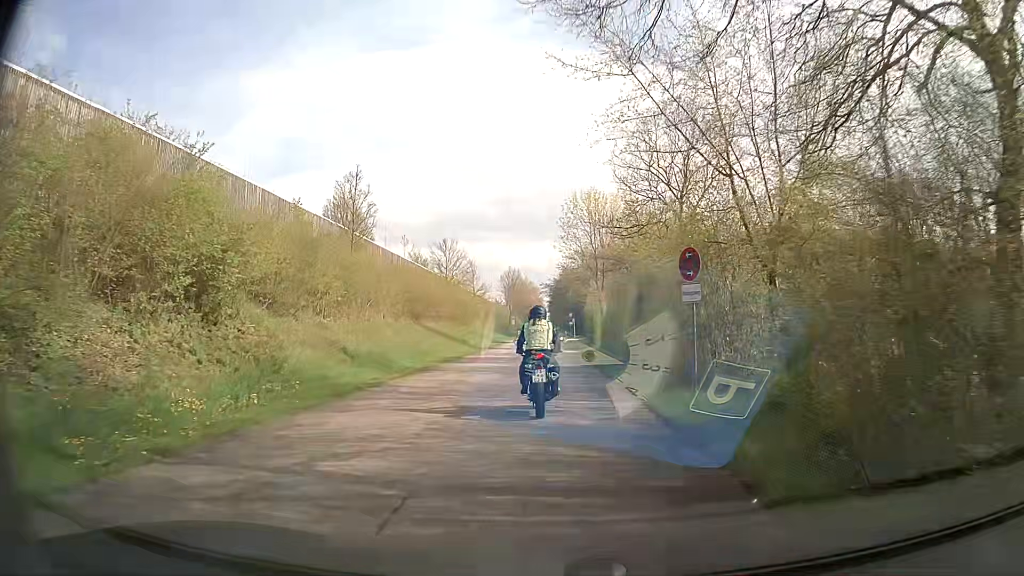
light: Day
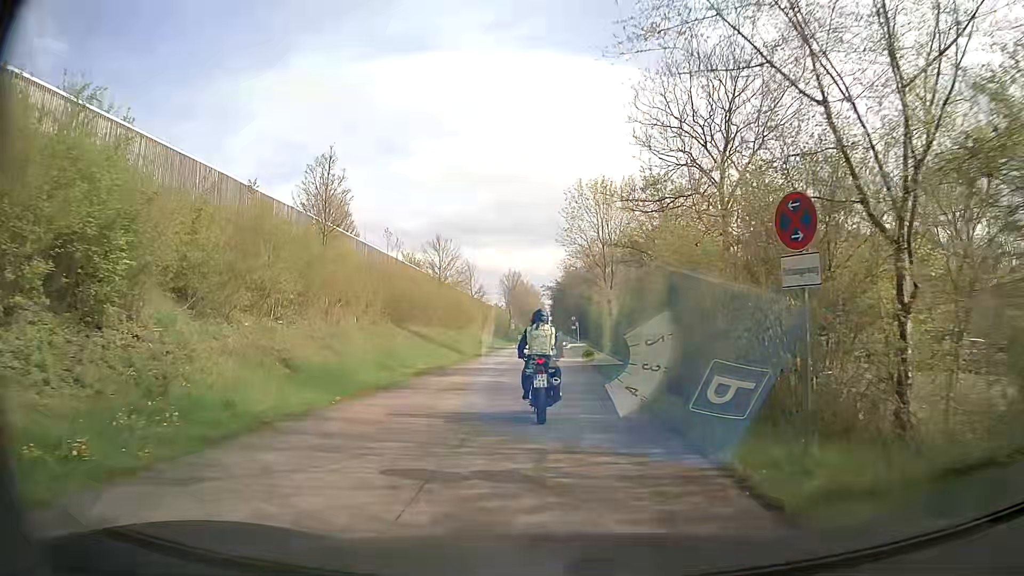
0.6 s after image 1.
(0.0, +5.1) m; 0°
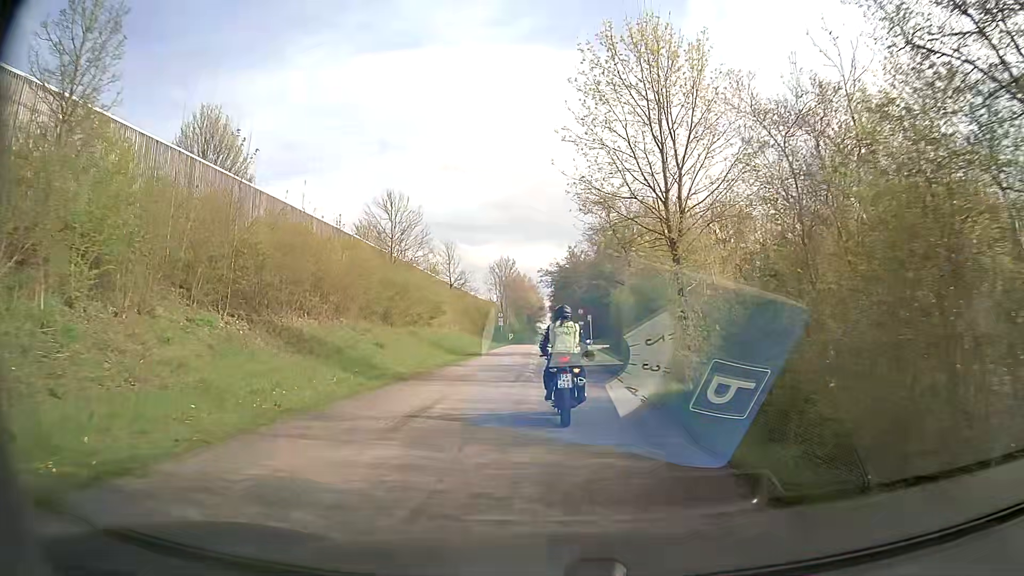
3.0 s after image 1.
(-0.2, +19.6) m; 0°
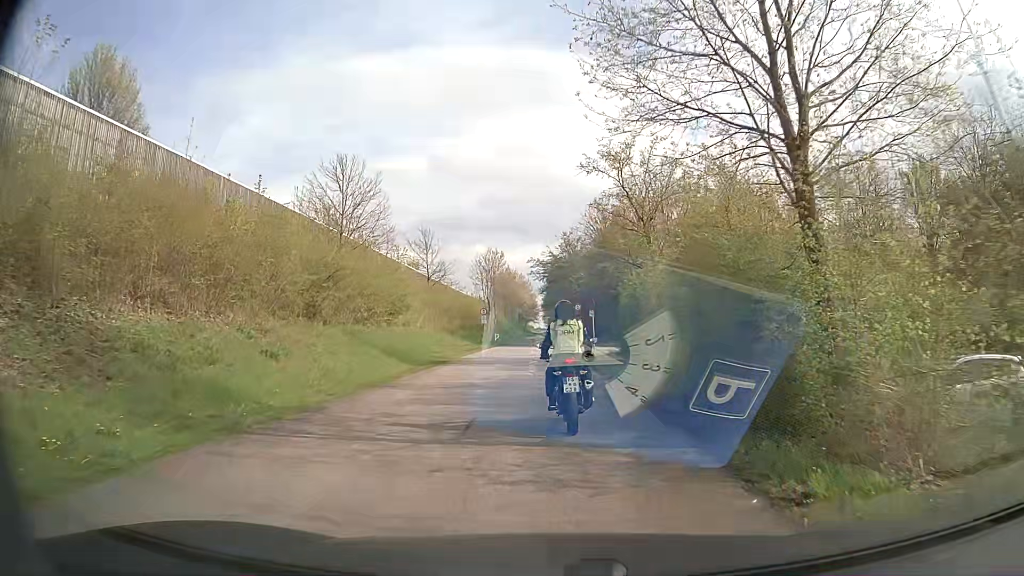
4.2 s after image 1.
(-0.1, +9.4) m; 0°
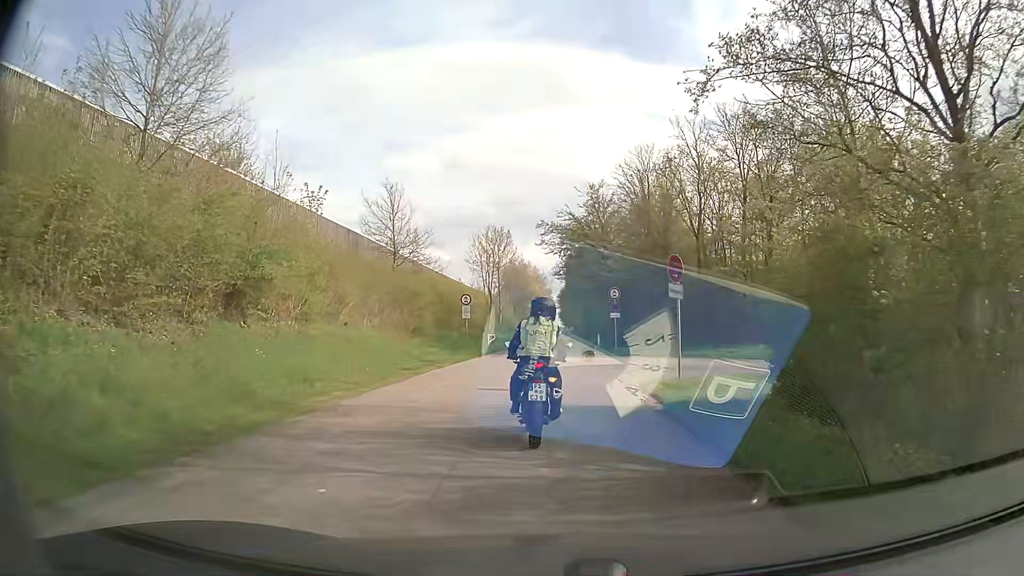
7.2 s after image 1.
(-0.1, +19.6) m; 0°
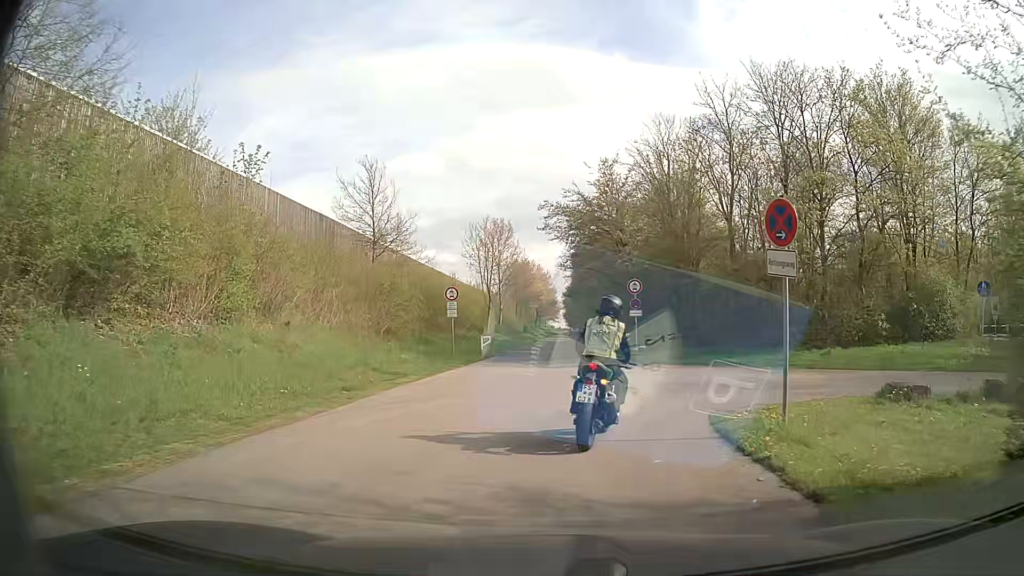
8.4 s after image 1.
(-0.1, +6.4) m; -2°
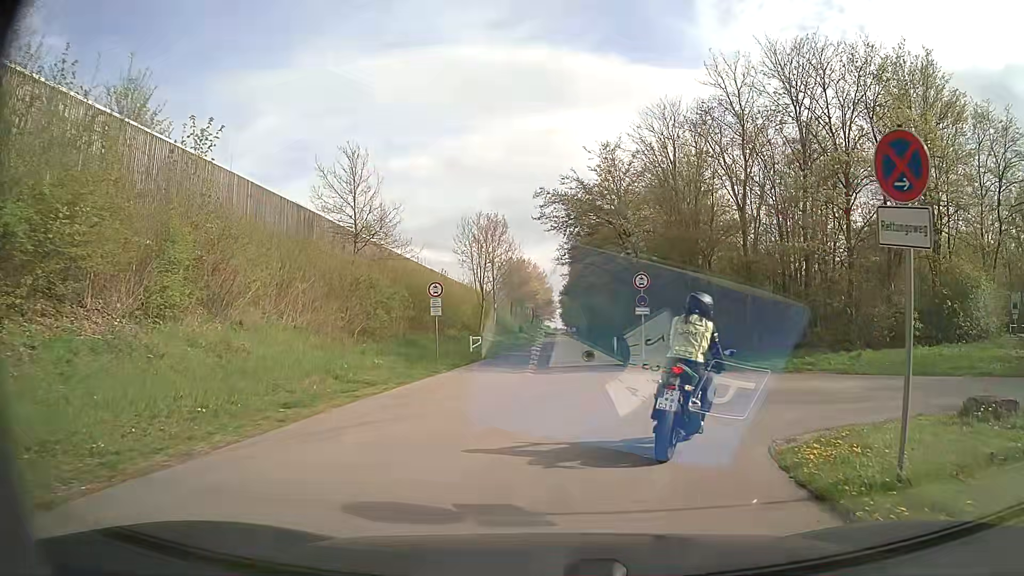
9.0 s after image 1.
(0.0, +3.1) m; +1°
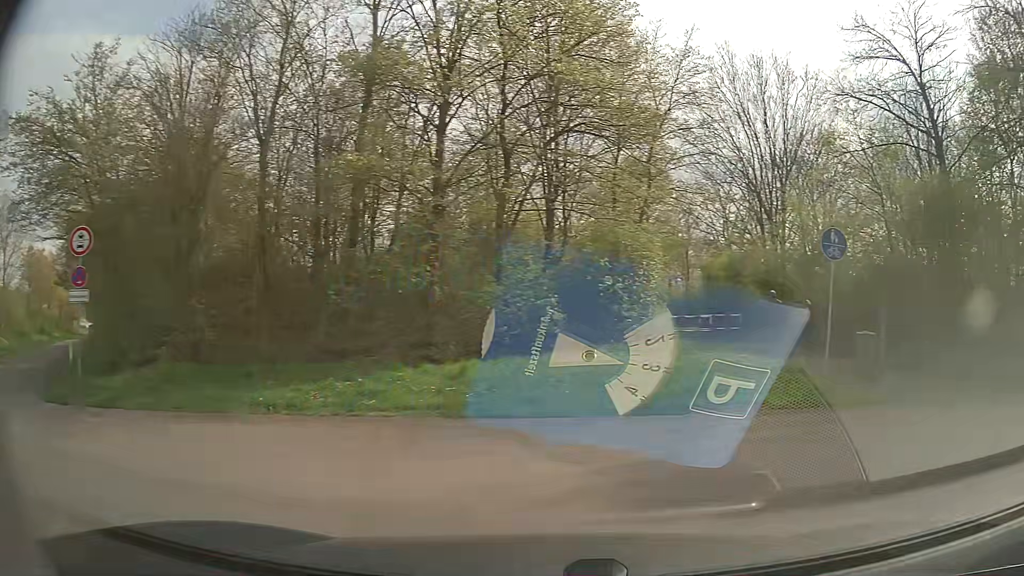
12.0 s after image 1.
(+2.1, +10.9) m; +39°
